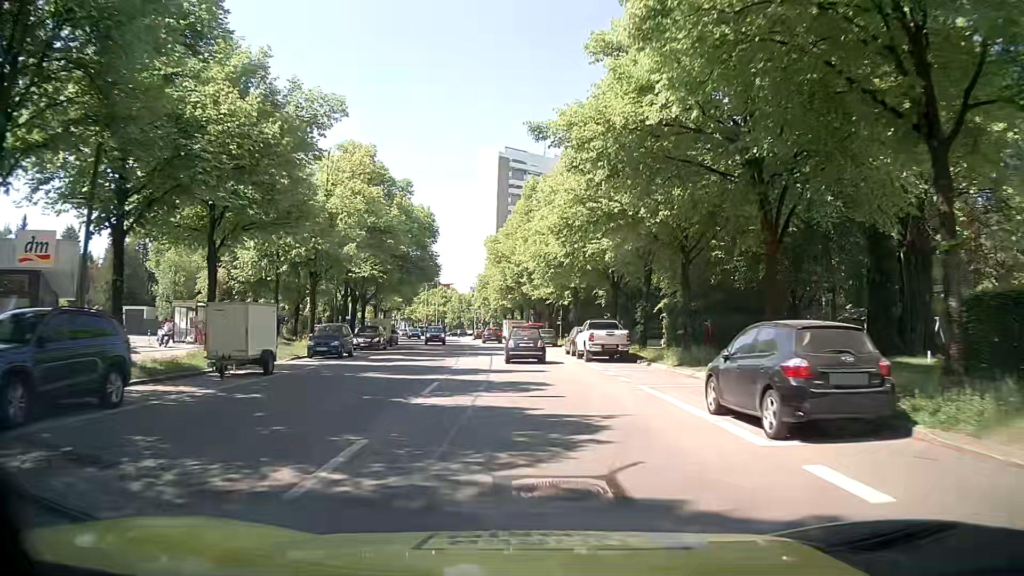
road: secondary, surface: asphalt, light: Day
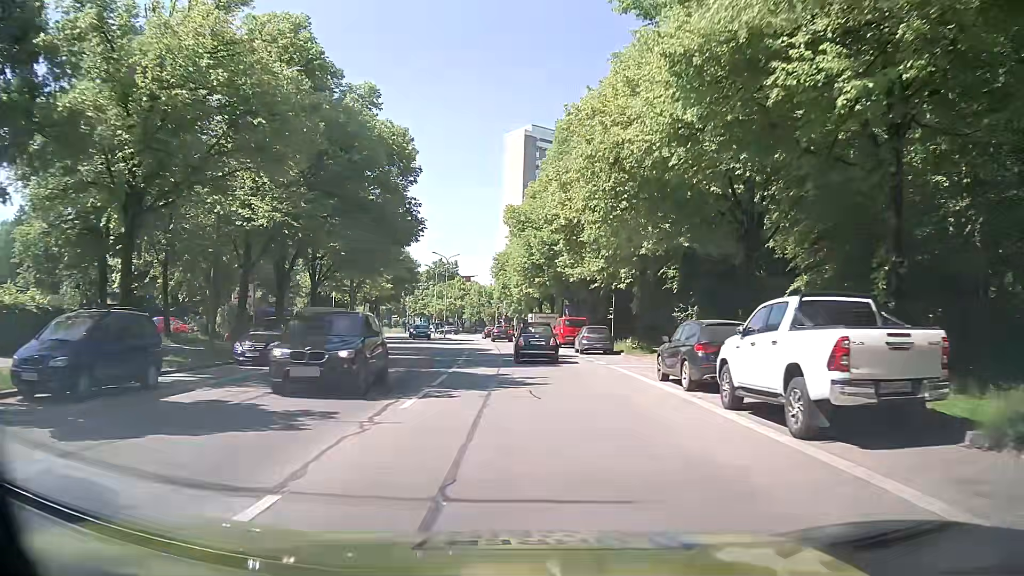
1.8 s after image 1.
(-0.3, +21.1) m; -1°
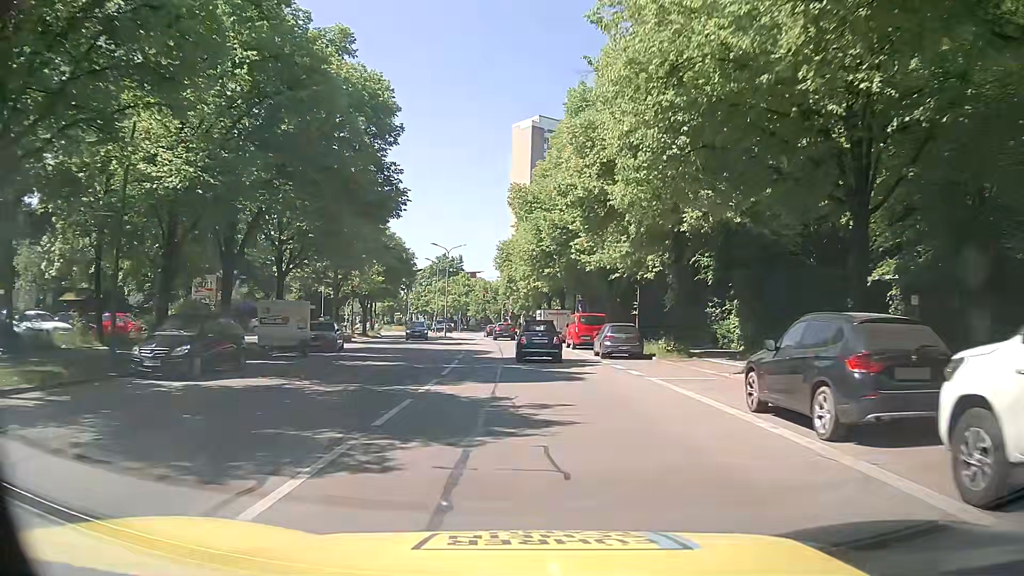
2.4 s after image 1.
(-0.1, +6.8) m; 0°
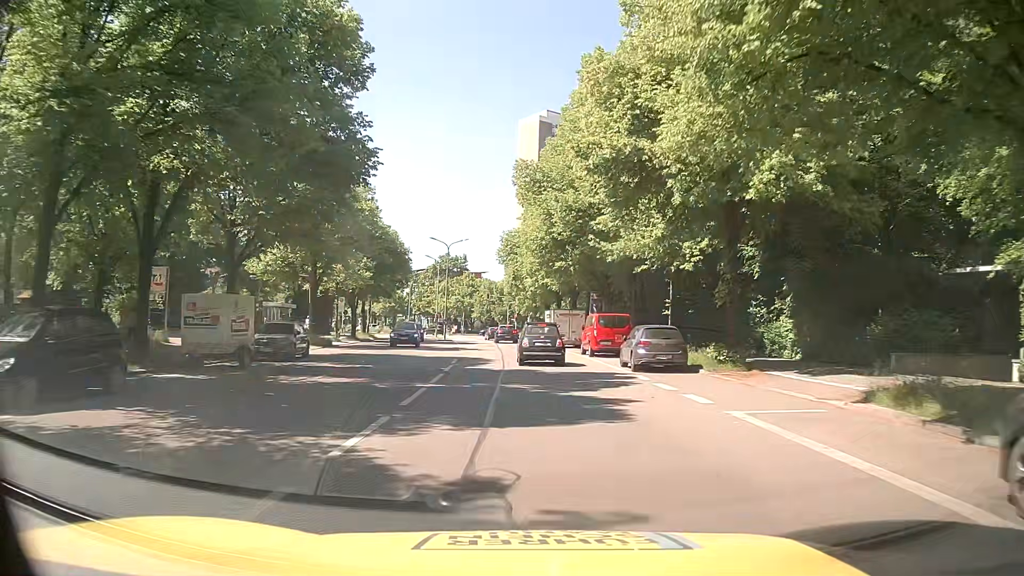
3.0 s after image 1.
(-0.2, +6.6) m; -2°
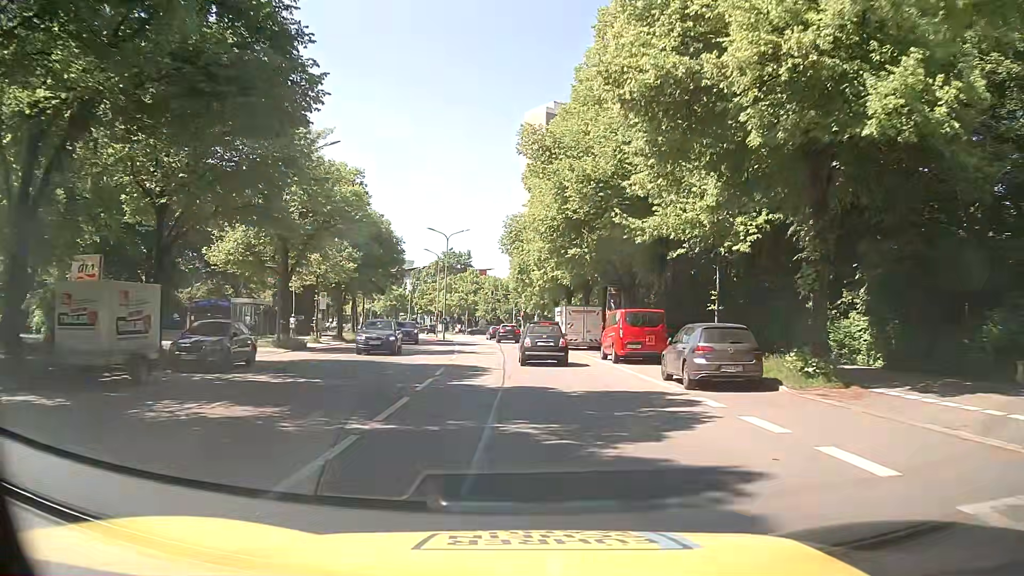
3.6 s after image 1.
(0.0, +6.3) m; -1°
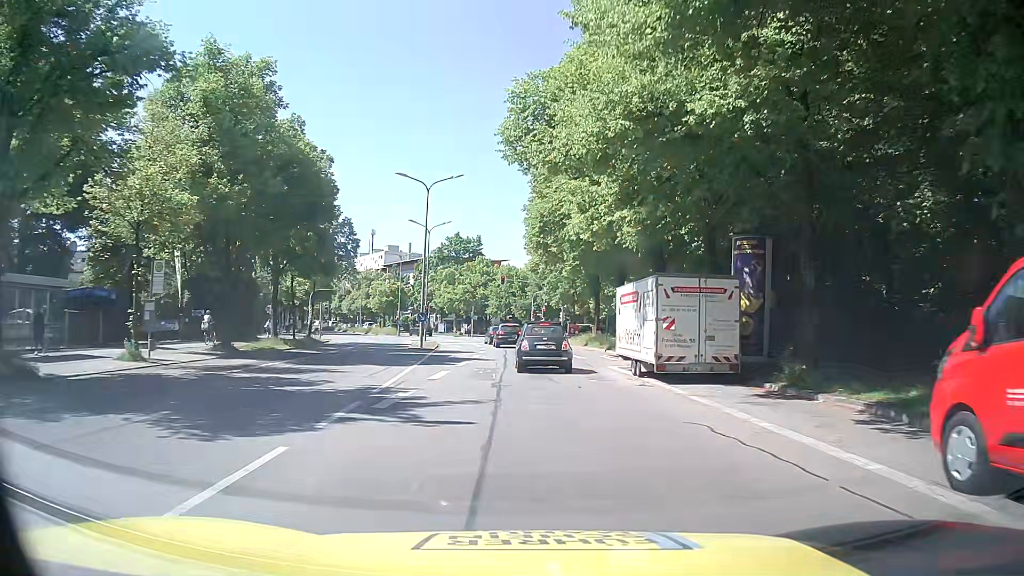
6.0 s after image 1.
(-0.2, +23.2) m; -1°
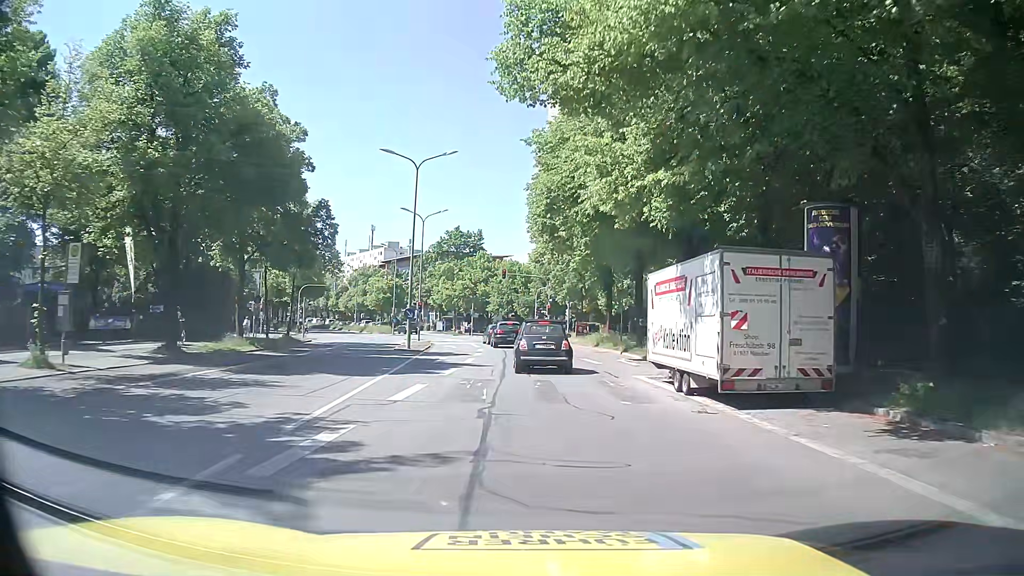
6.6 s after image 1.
(-0.1, +5.2) m; -1°
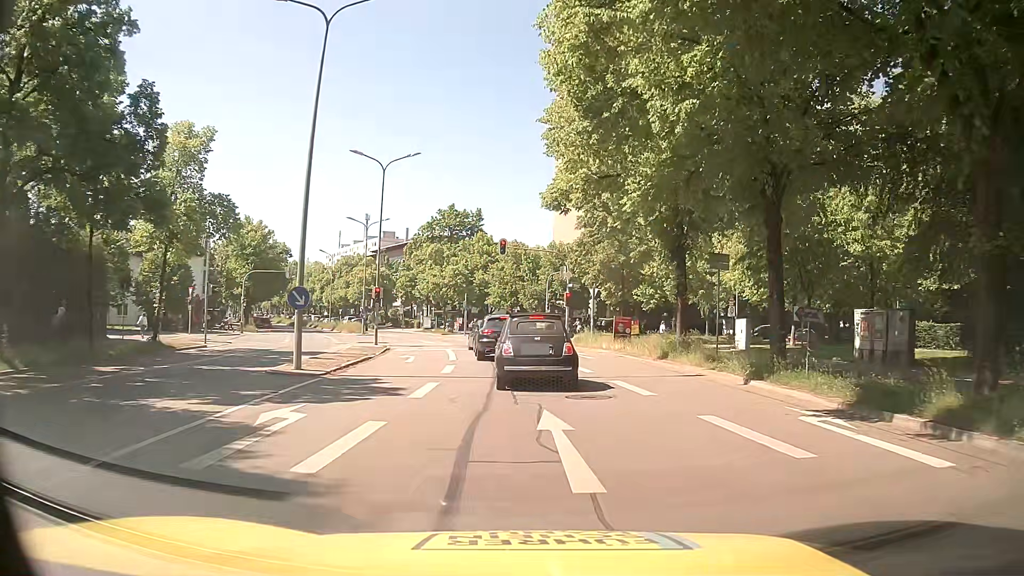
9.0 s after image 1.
(-0.1, +17.9) m; -1°
